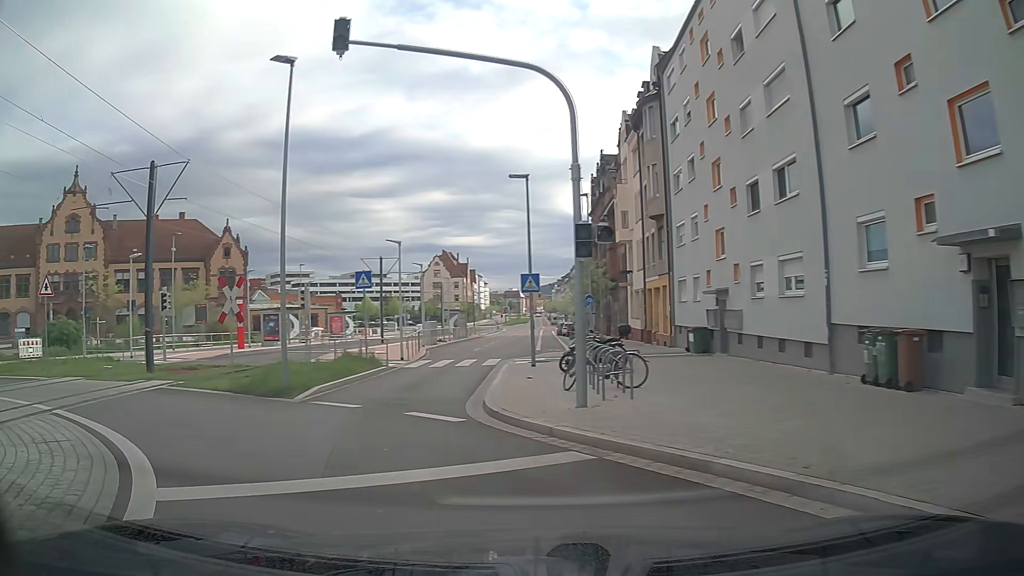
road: secondary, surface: asphalt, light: Day
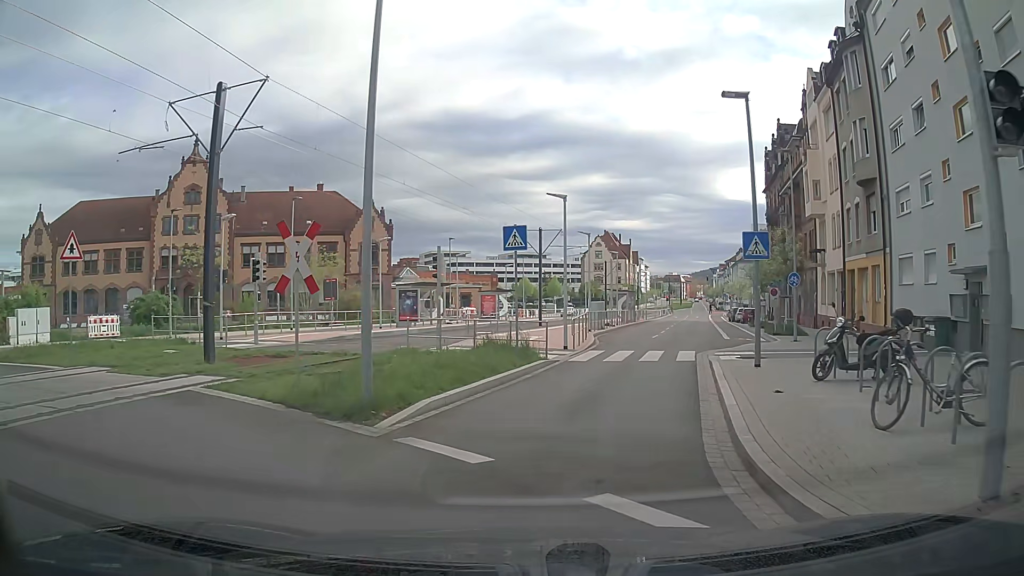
(-1.0, +6.6) m; -14°
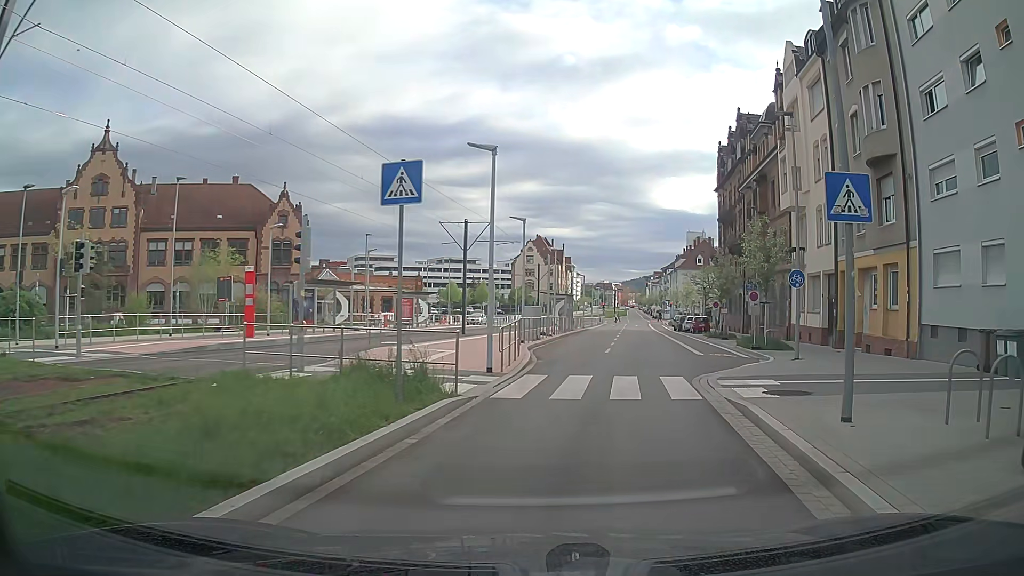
(+0.3, +7.2) m; +5°
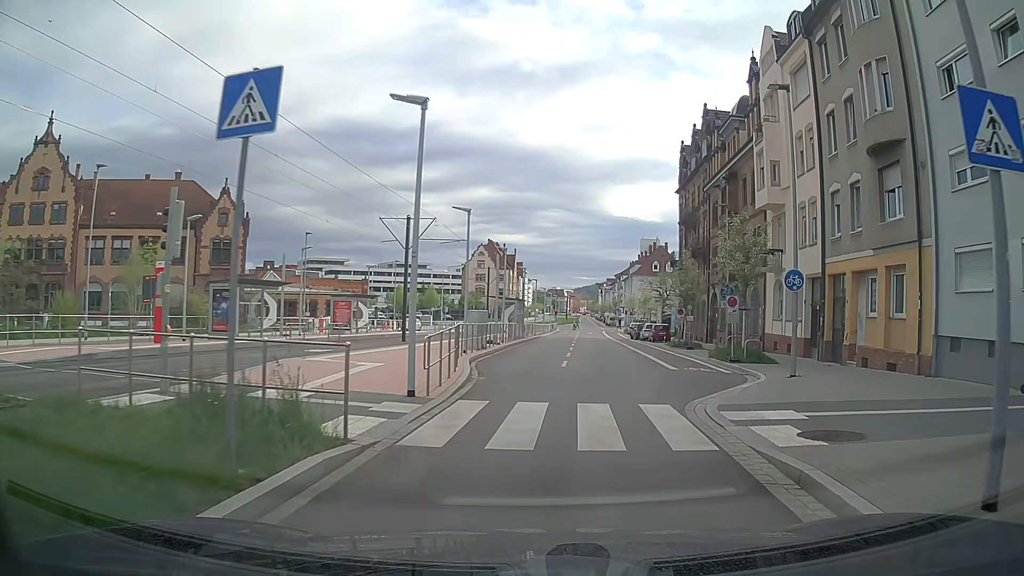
(+0.2, +3.8) m; +4°
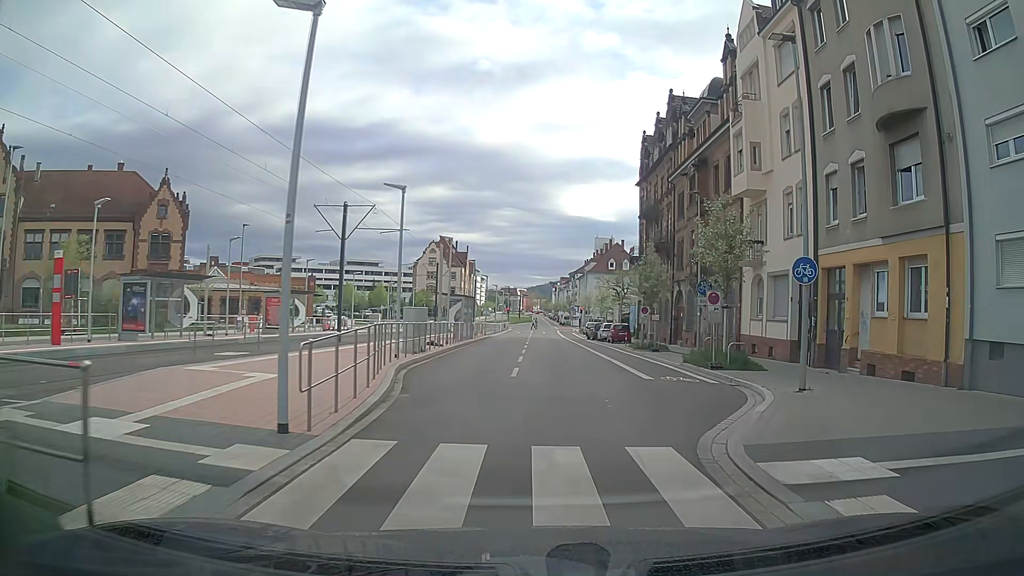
(+0.2, +3.8) m; +6°
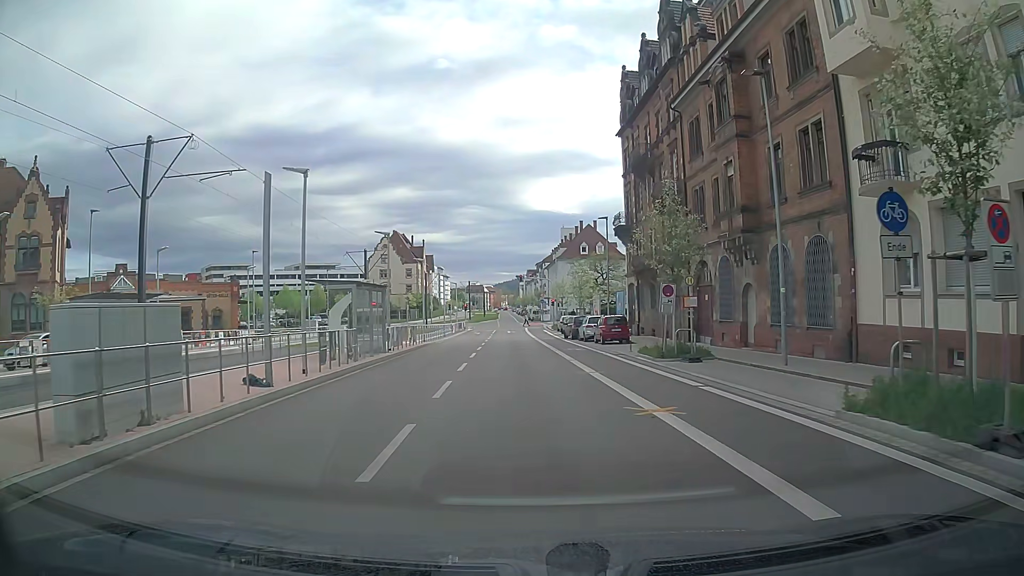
(+0.6, +15.9) m; +2°
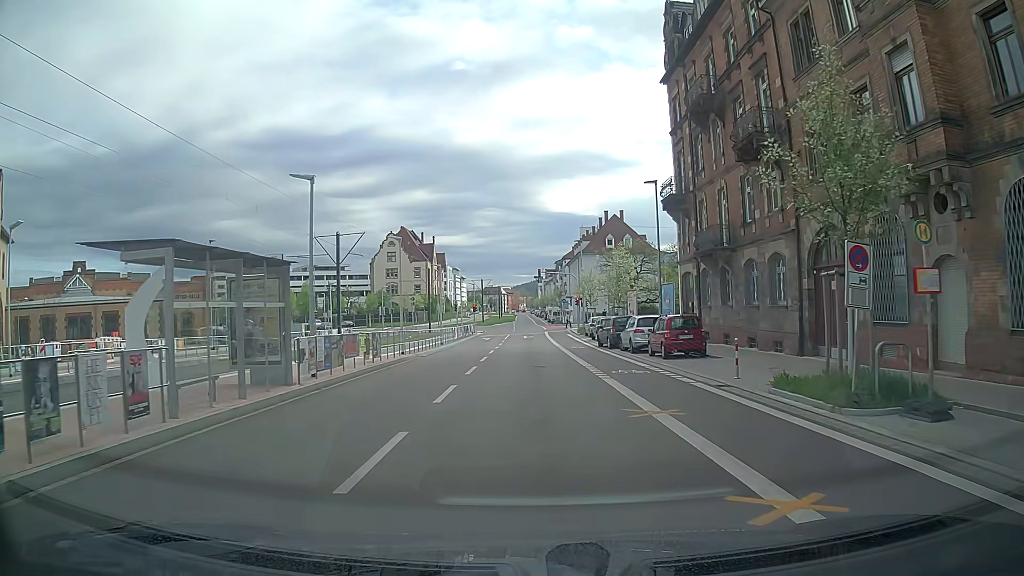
(-0.1, +12.5) m; -1°
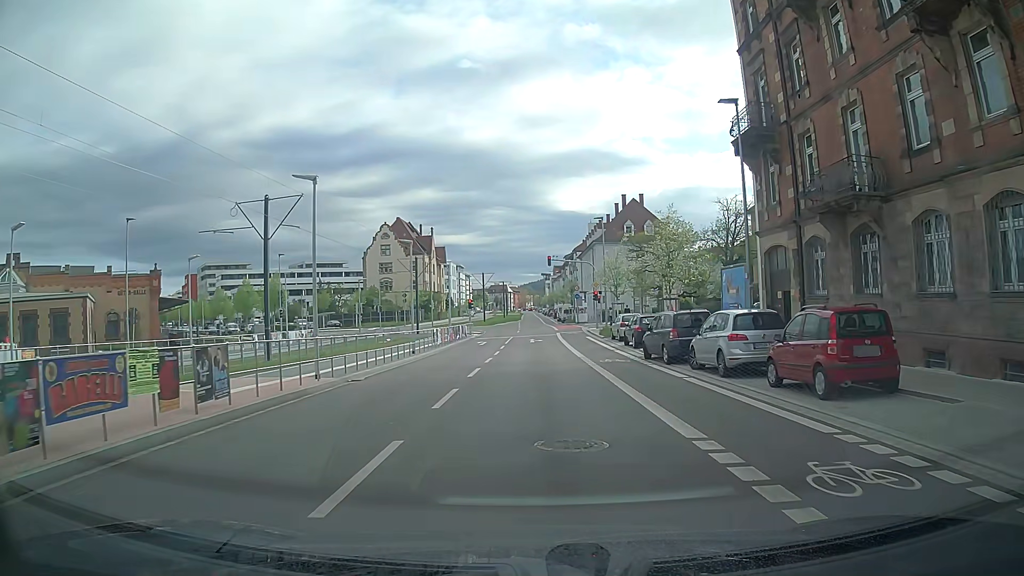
(0.0, +12.7) m; 0°
(0, +10) (0, +20) (0, +30) (0, +40) (0, +50) (0, +60) (0, +70) (0, +80) (0, +90) (0, +100) m
